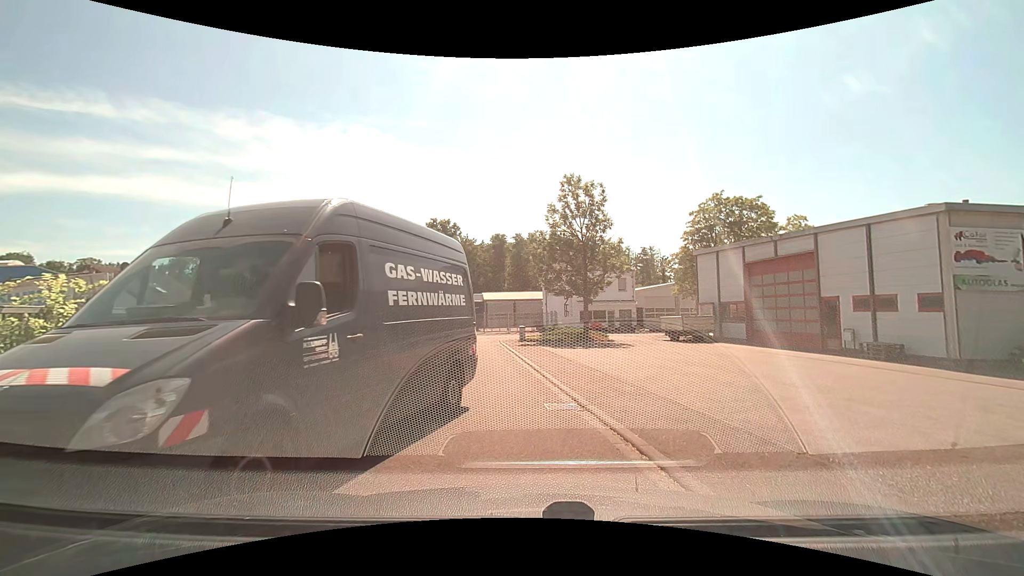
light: Day
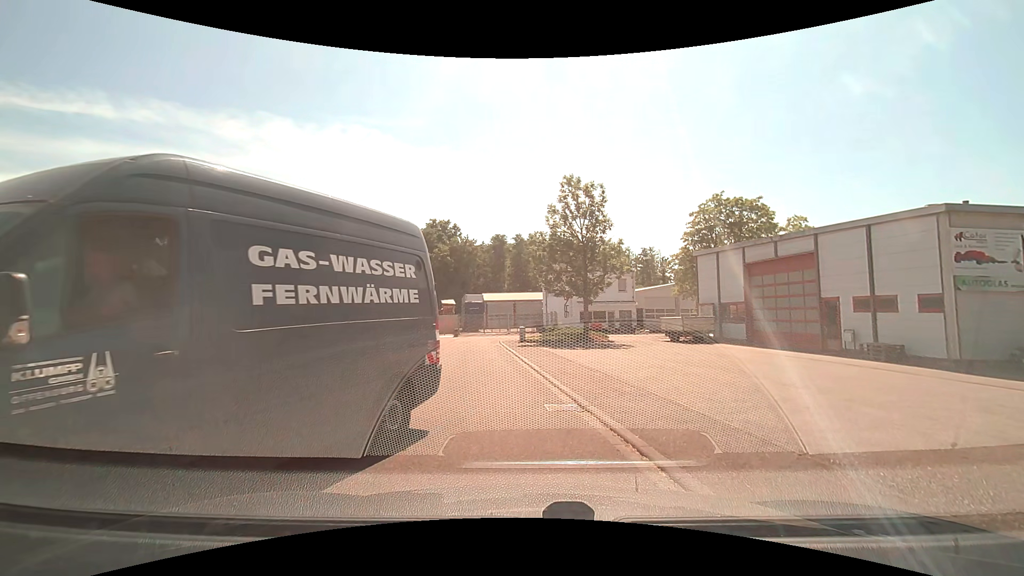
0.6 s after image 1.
(0.0, 0.0) m; 0°
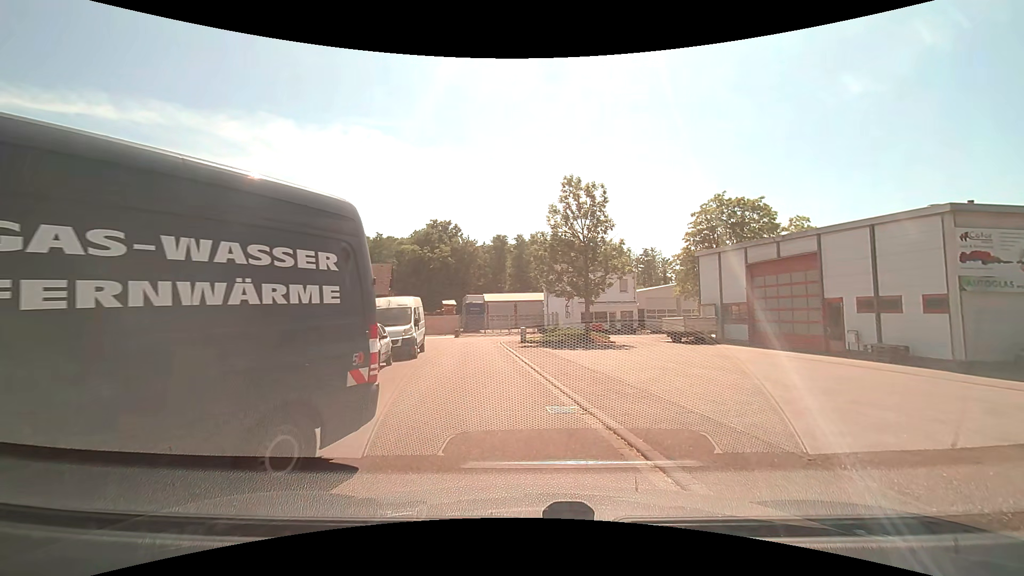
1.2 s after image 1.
(0.0, +0.1) m; 0°
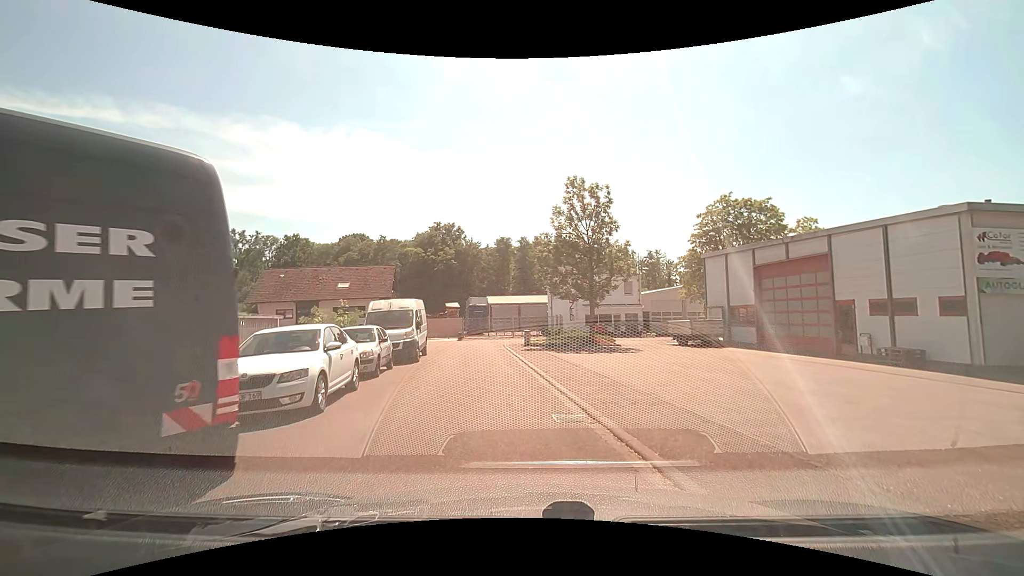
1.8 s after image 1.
(0.0, +0.5) m; 0°
